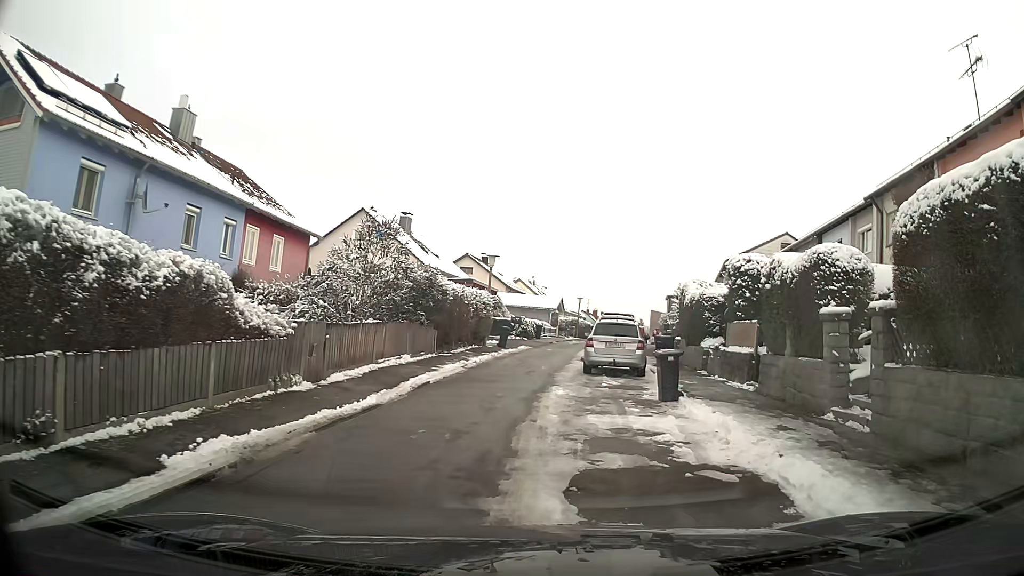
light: Day
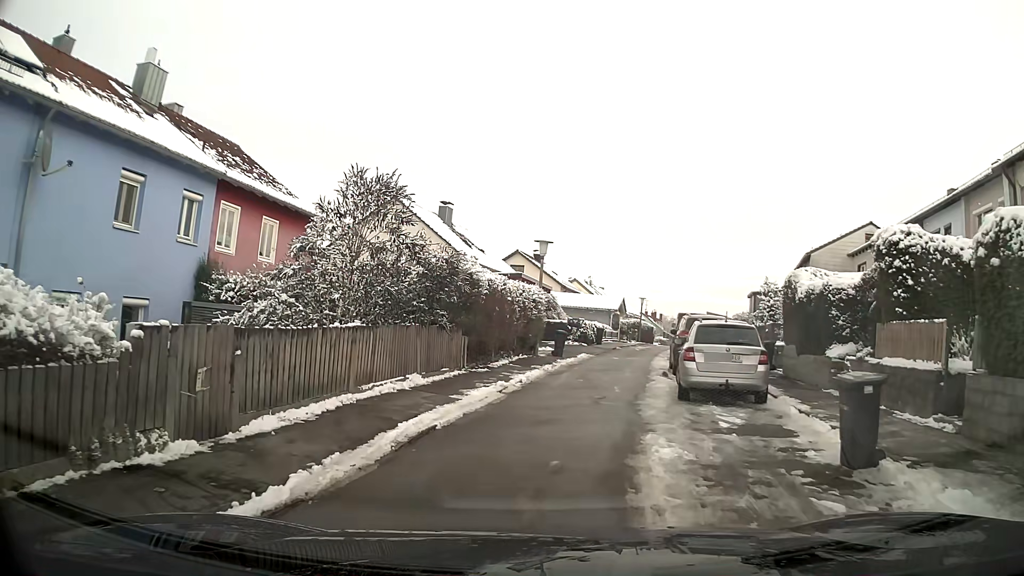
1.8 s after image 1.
(-0.2, +6.0) m; -5°
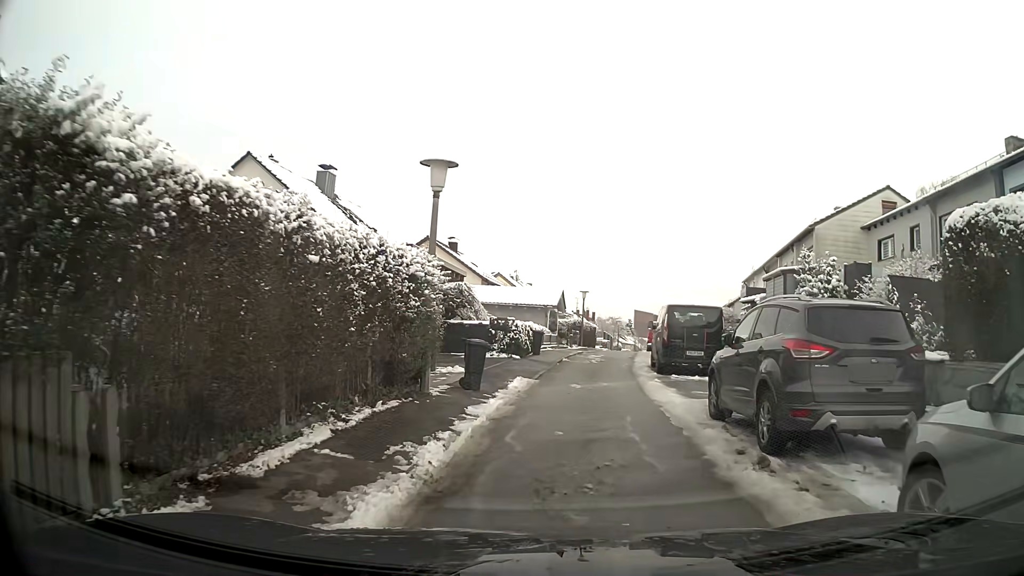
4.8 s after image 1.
(+0.6, +11.6) m; +8°
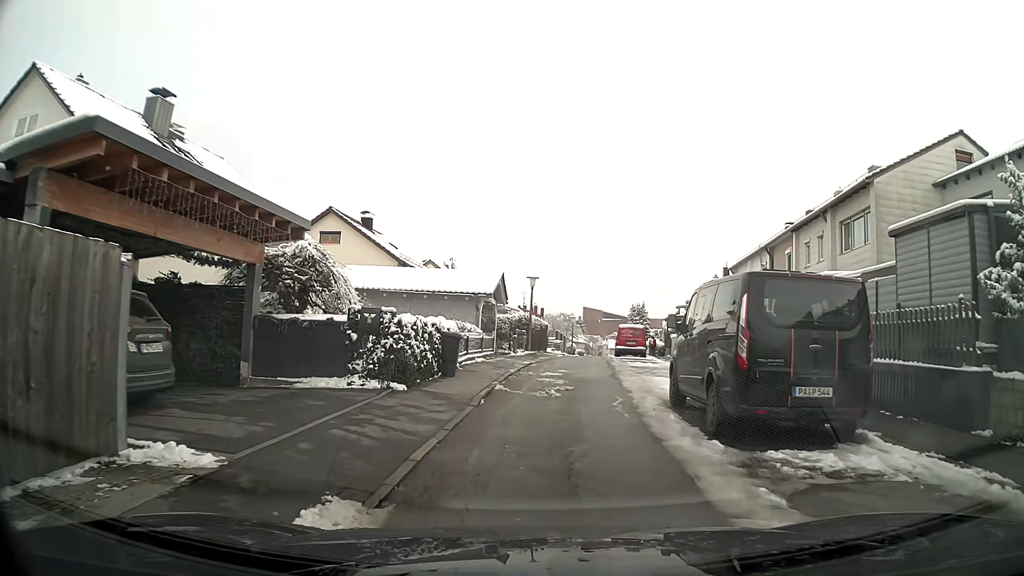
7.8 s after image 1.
(+0.5, +11.6) m; +4°
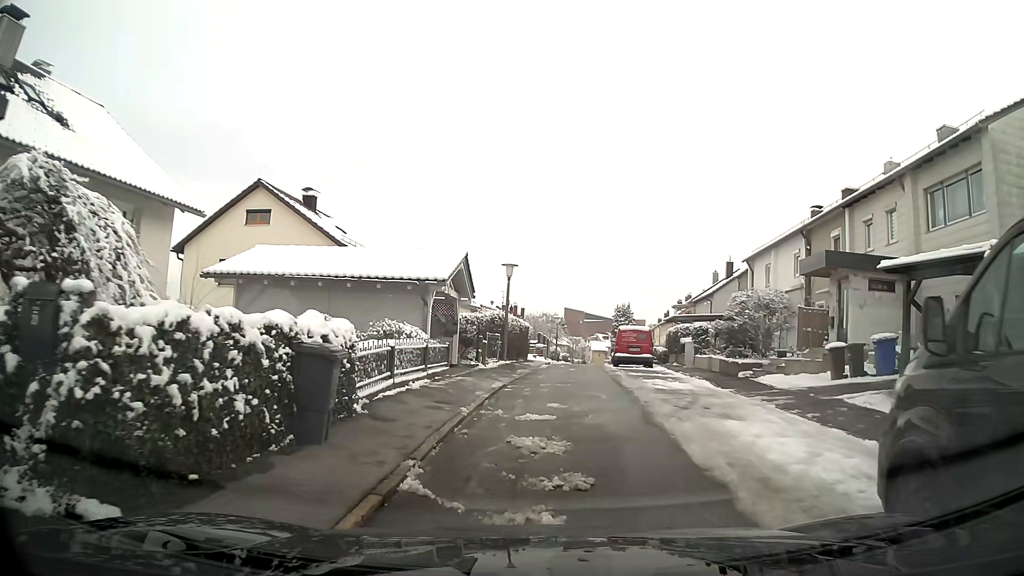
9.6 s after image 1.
(+0.1, +8.0) m; +2°
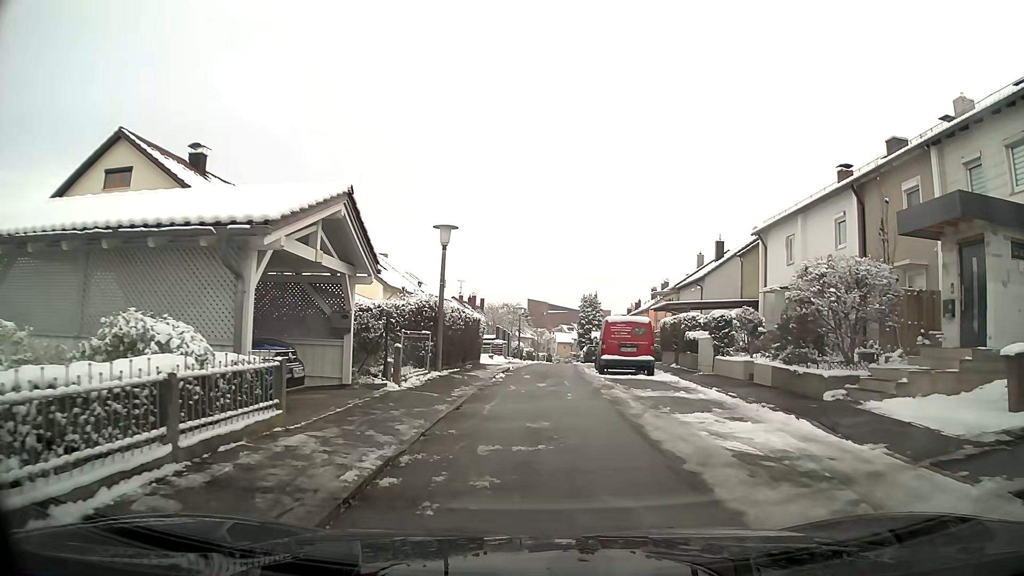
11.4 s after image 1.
(+0.2, +8.9) m; +2°
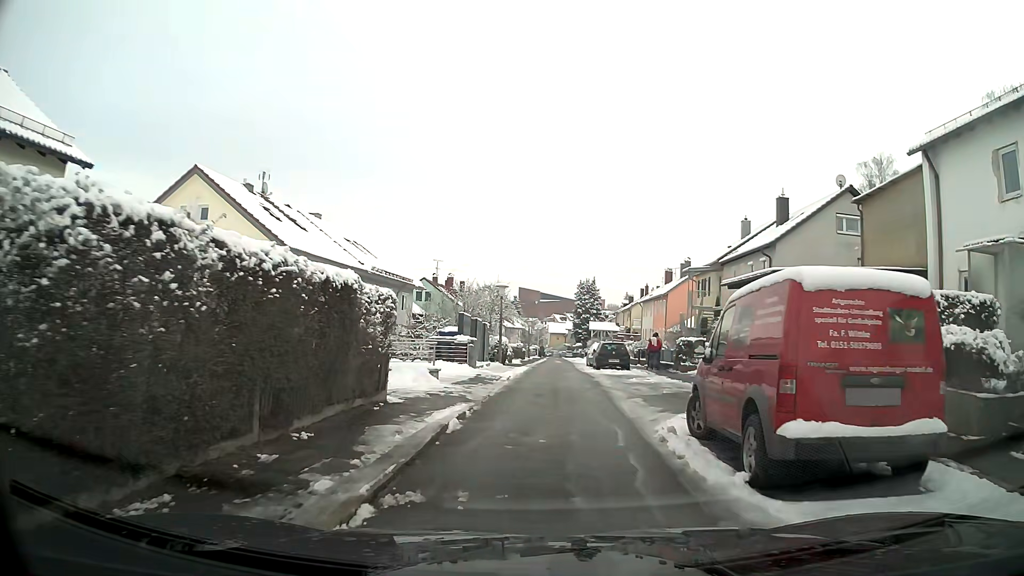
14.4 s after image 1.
(+0.1, +16.0) m; +1°
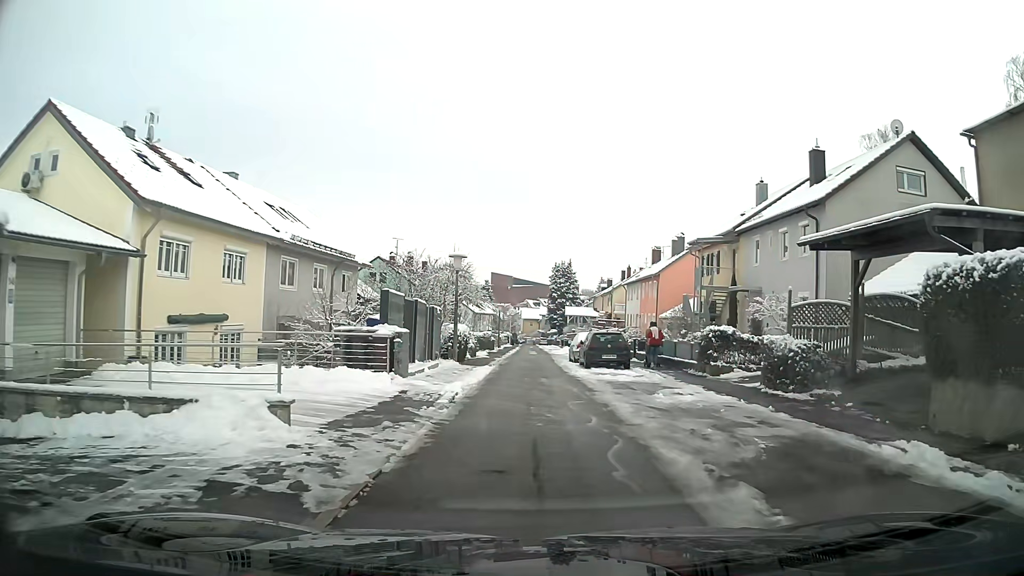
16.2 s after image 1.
(+0.2, +8.6) m; +3°
(0, +10) (0, +20) (0, +30) (0, +40) (0, +50) (-1, +60) (-1, +70) (-1, +80) (-1, +90) (-1, +100) m
